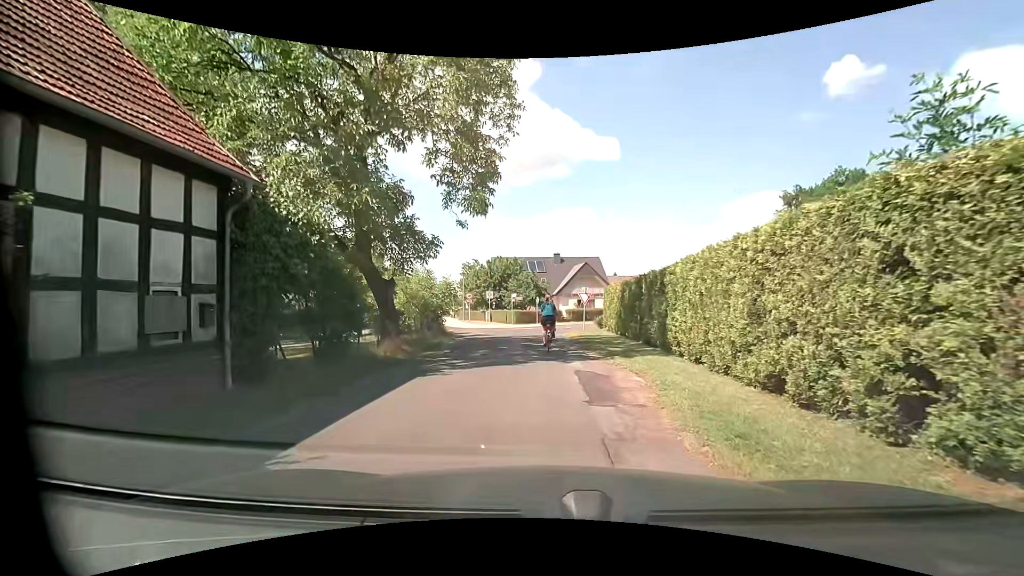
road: unclassified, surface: asphalt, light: Day
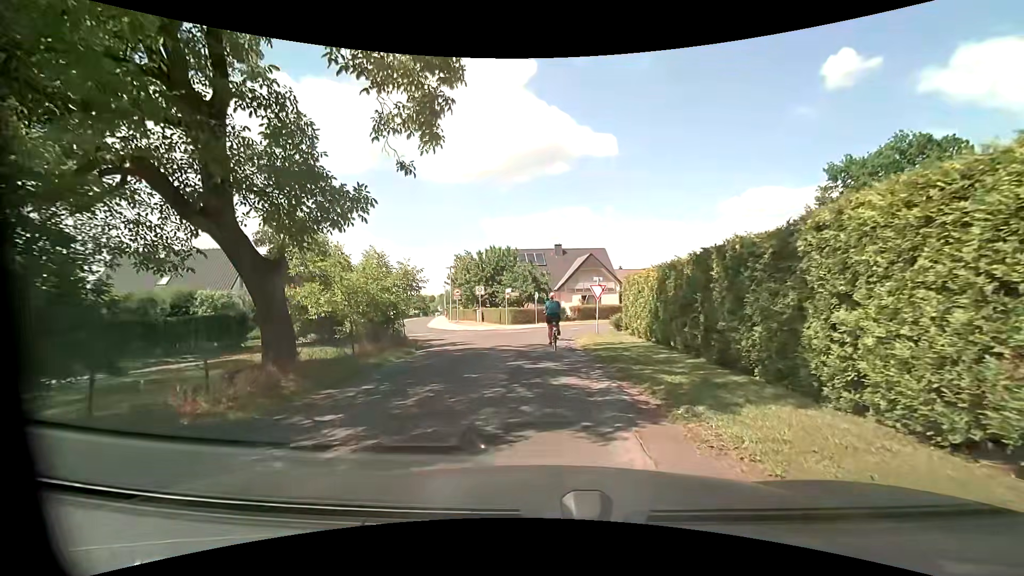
(0.0, +7.2) m; 0°
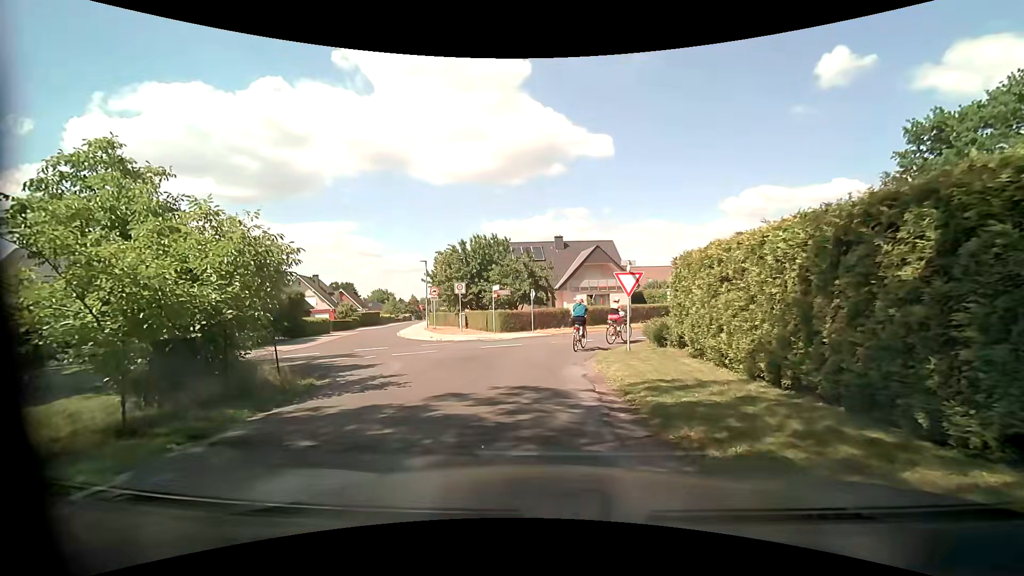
(+0.1, +8.9) m; -1°
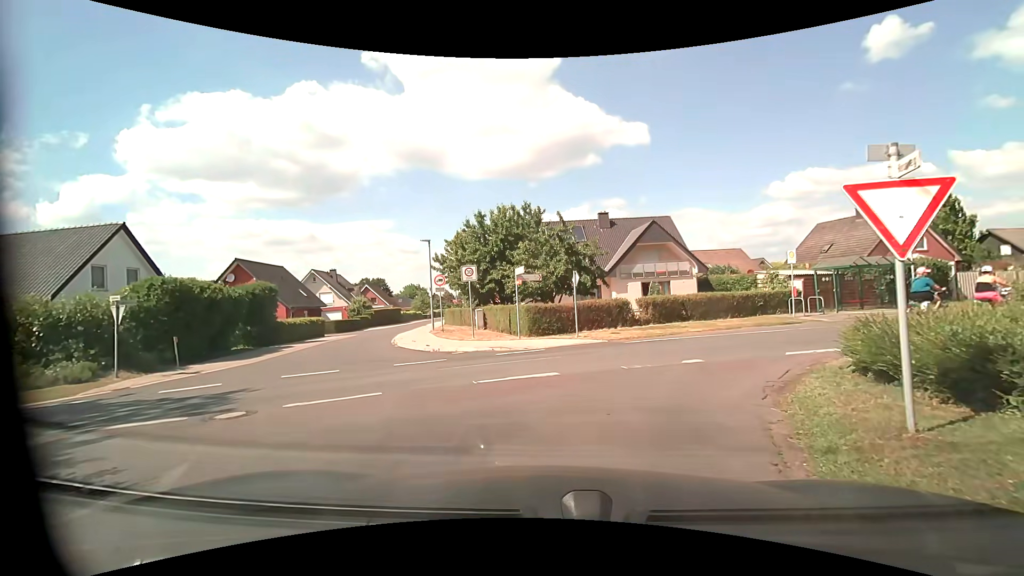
(-0.2, +9.5) m; -5°
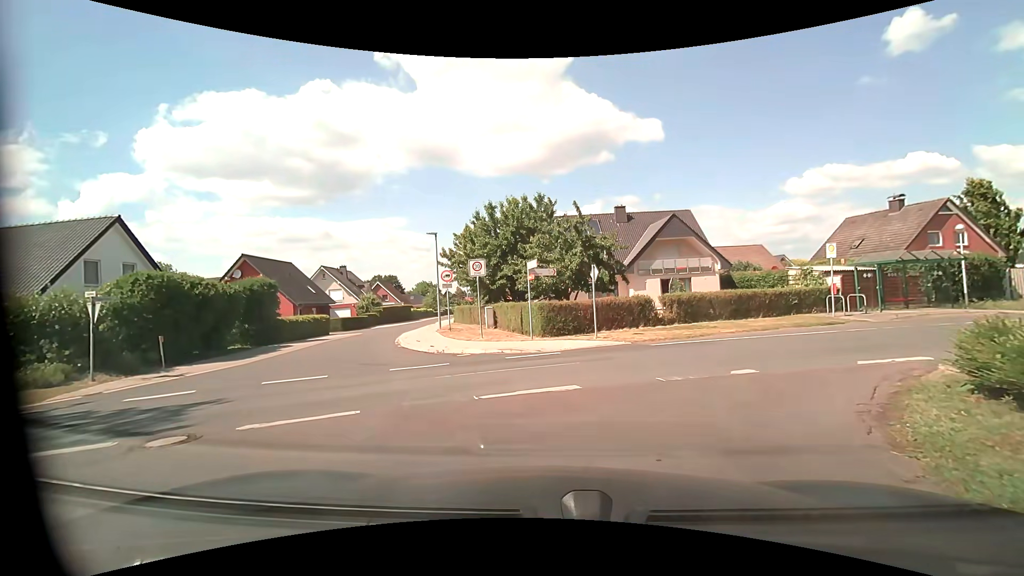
(0.0, +1.7) m; -1°
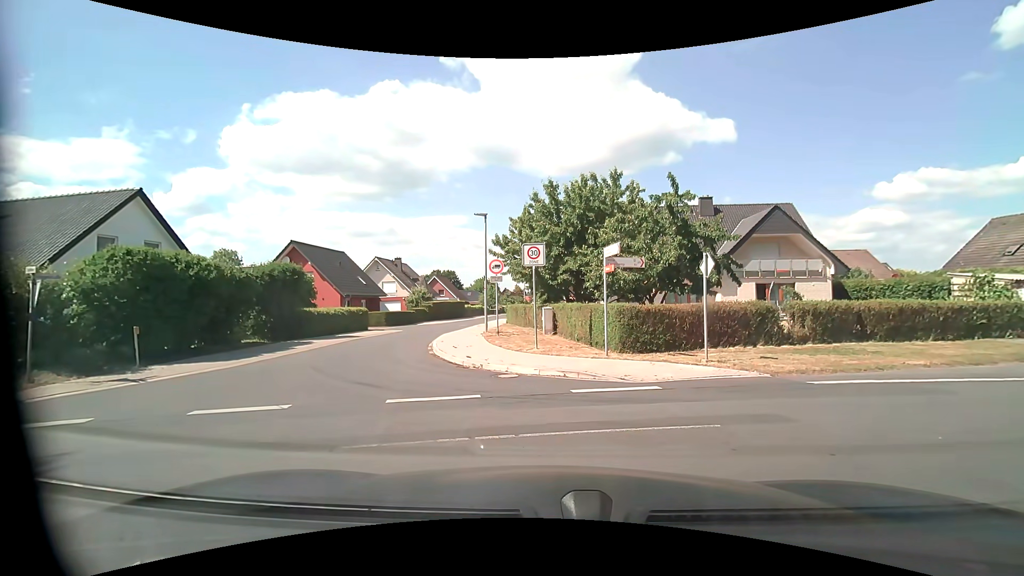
(-0.3, +4.8) m; -5°
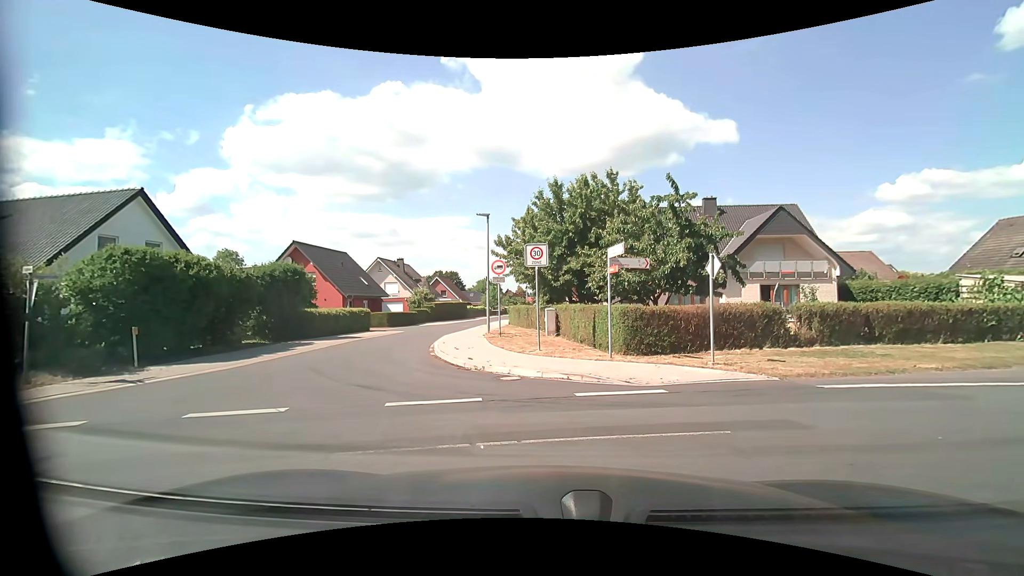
(0.0, +0.2) m; 0°
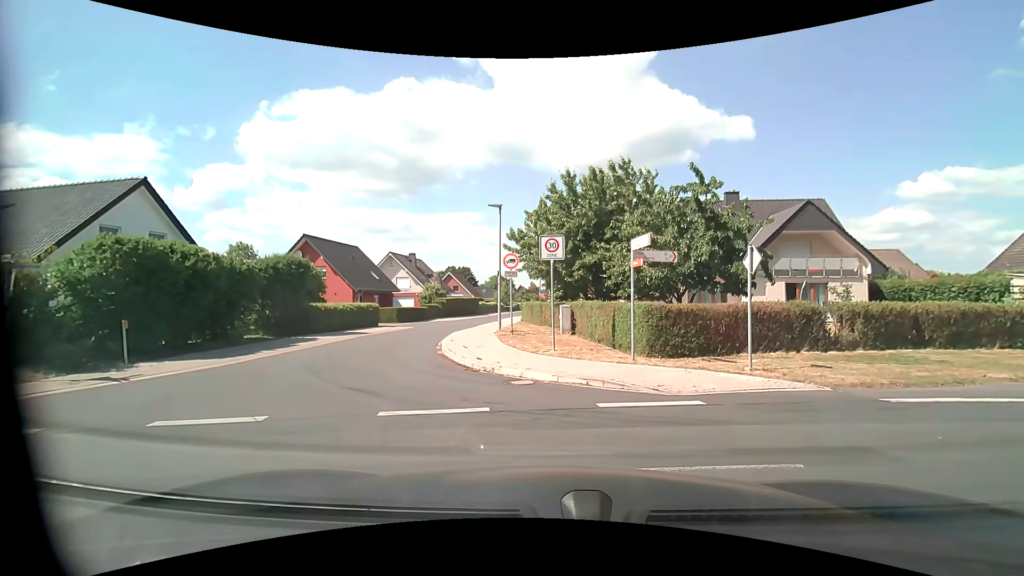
(0.0, +1.1) m; 0°
